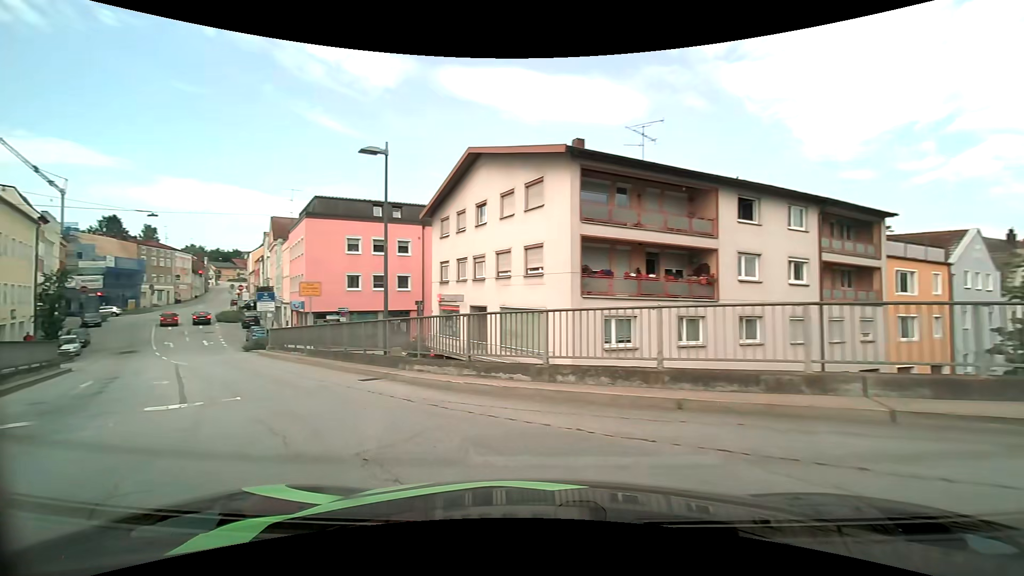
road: tertiary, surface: asphalt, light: Day
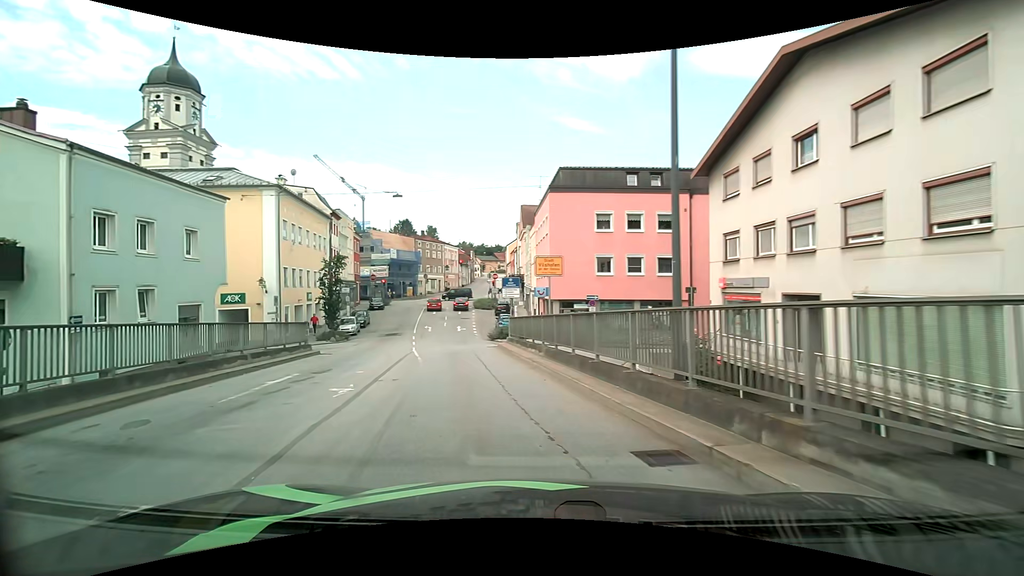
(-2.1, +7.4) m; -28°
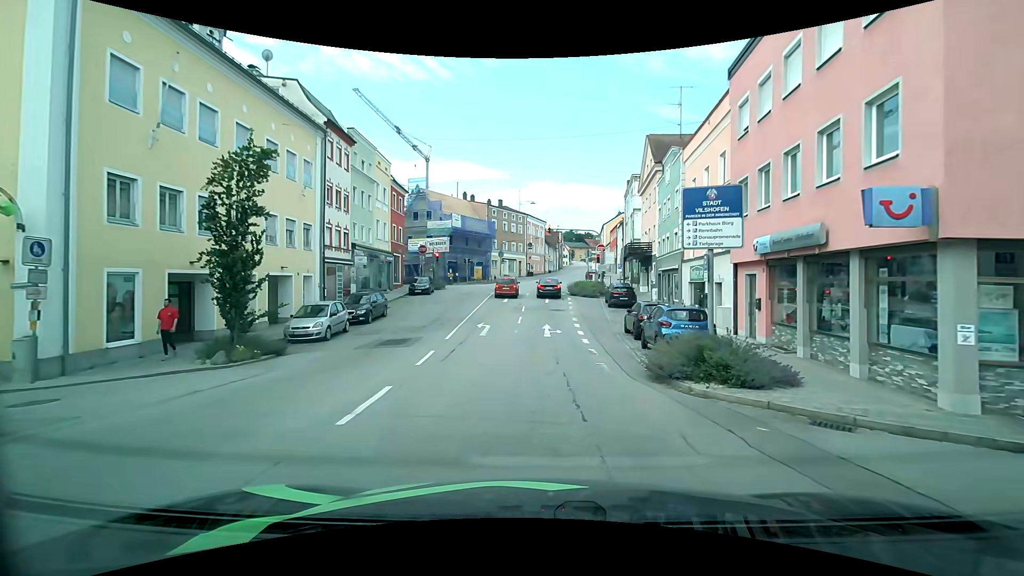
(-3.7, +23.9) m; -10°
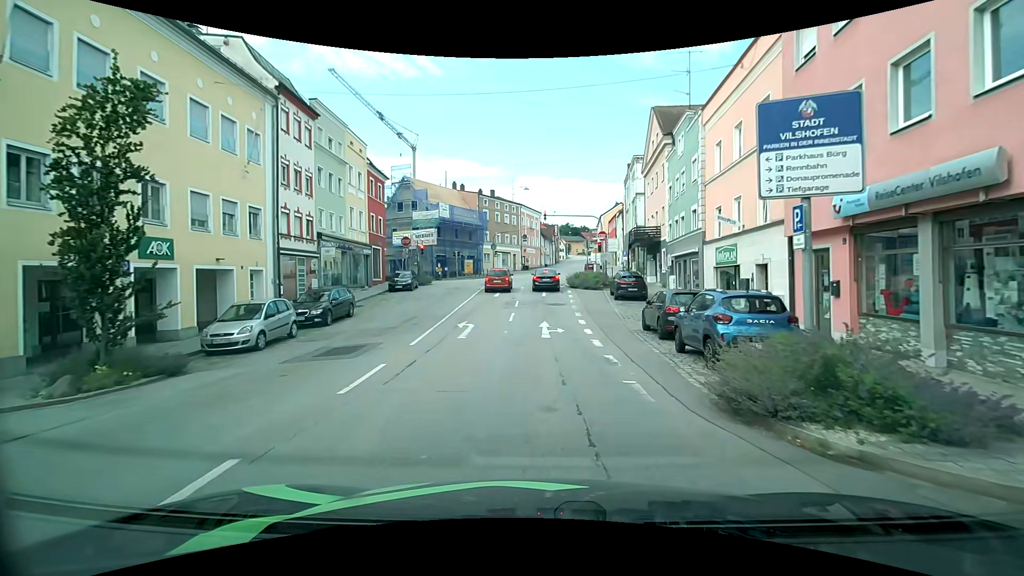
(+0.1, +4.5) m; +2°
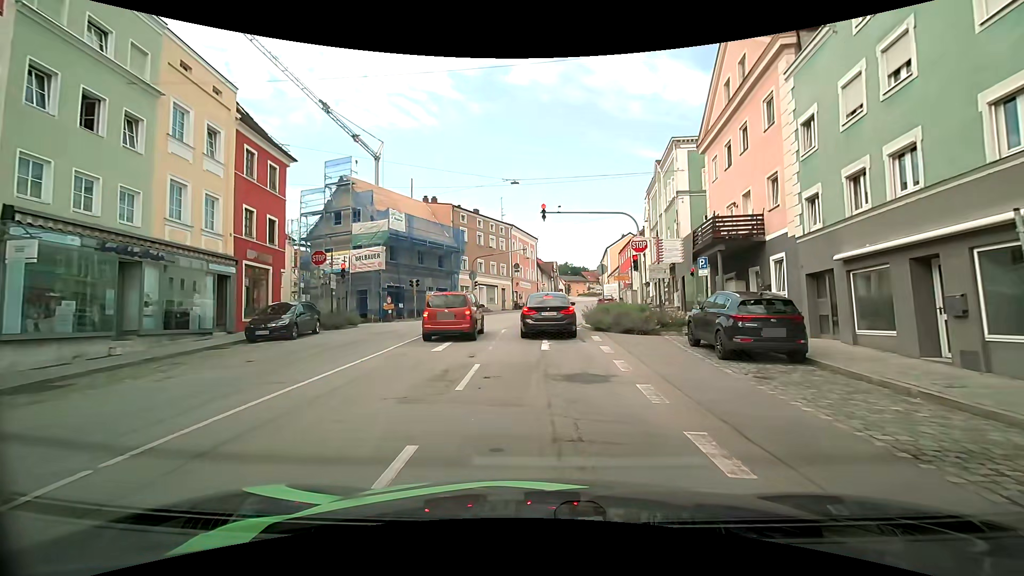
(-0.1, +17.4) m; 0°
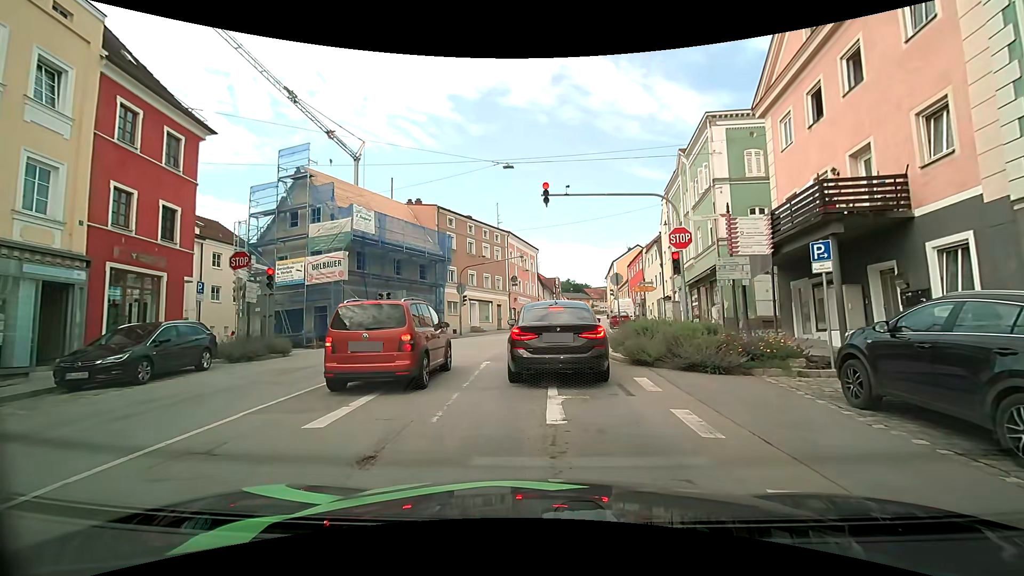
(-0.1, +7.5) m; -1°
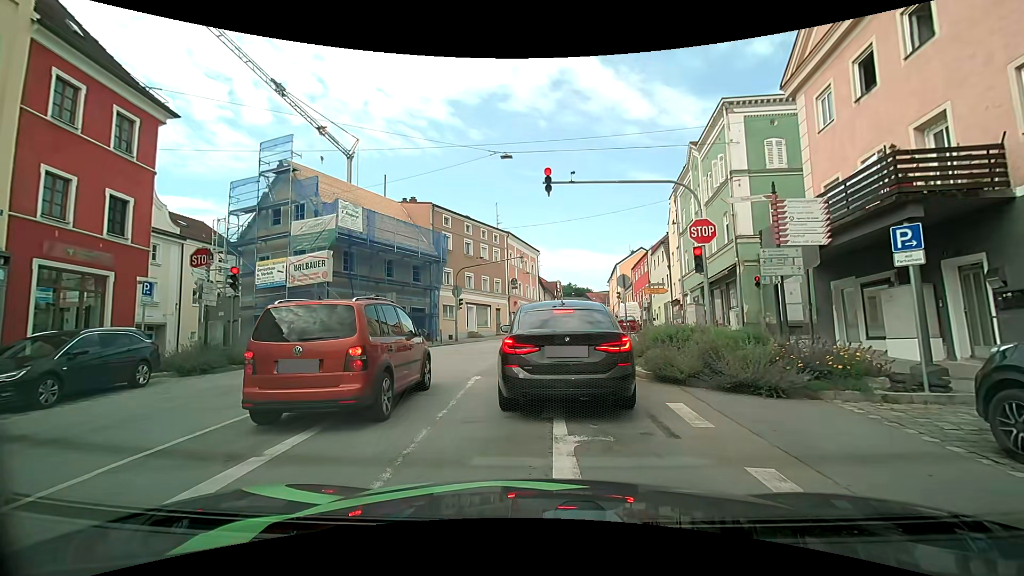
(0.0, +2.4) m; +1°
